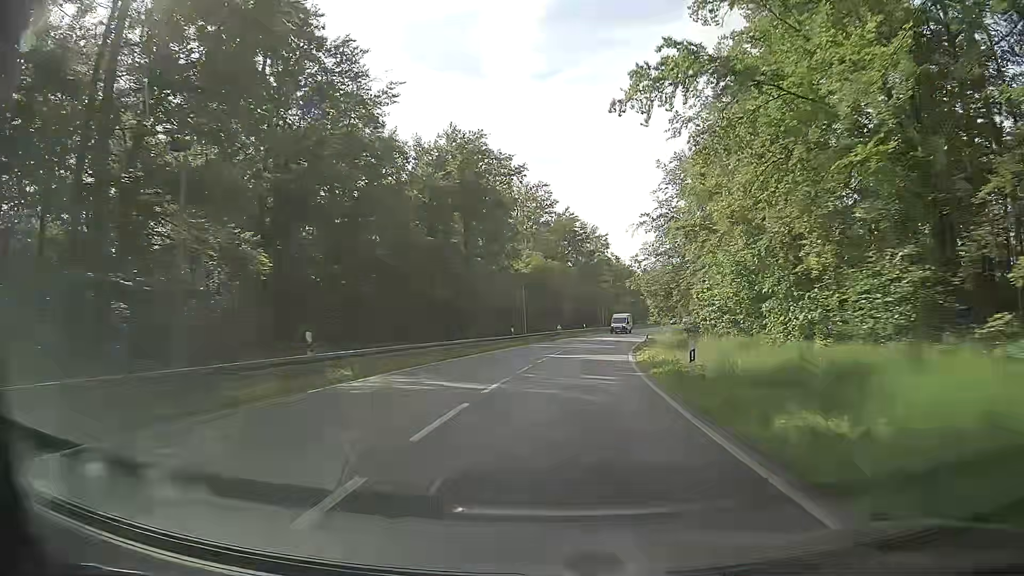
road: primary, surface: asphalt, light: Day
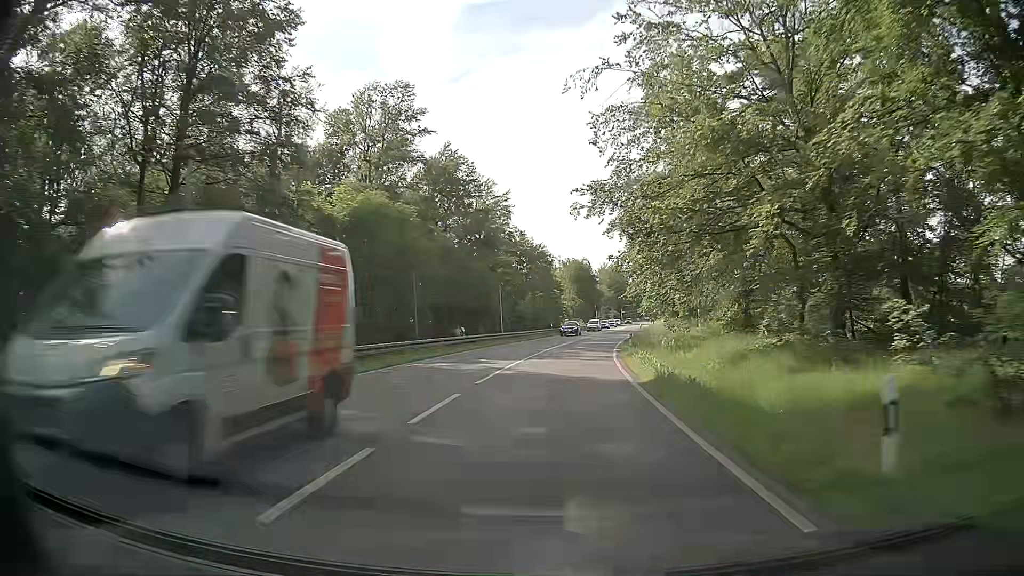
(+3.1, +40.5) m; +8°
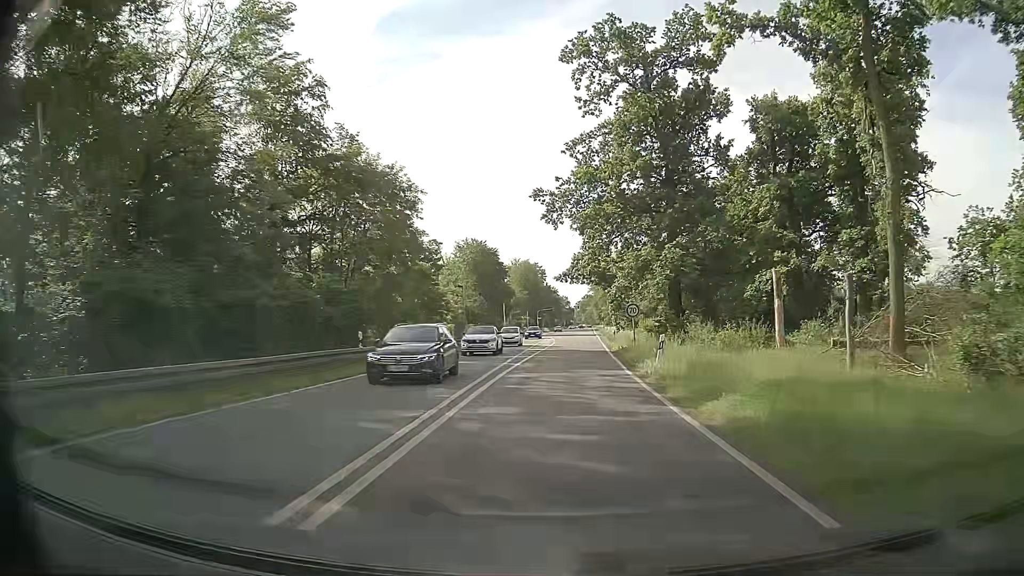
(+3.8, +50.9) m; +8°
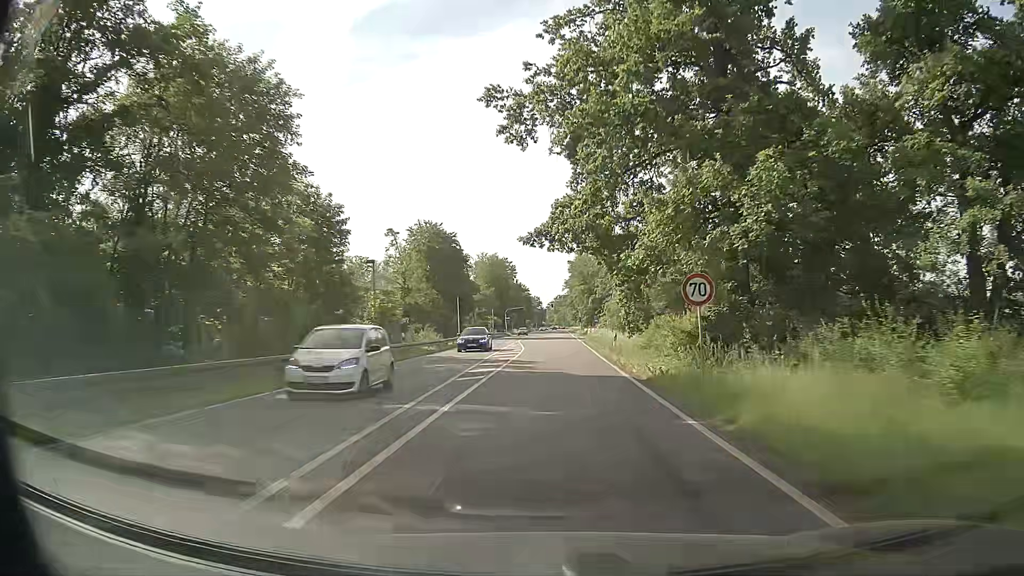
(+0.4, +20.0) m; +2°
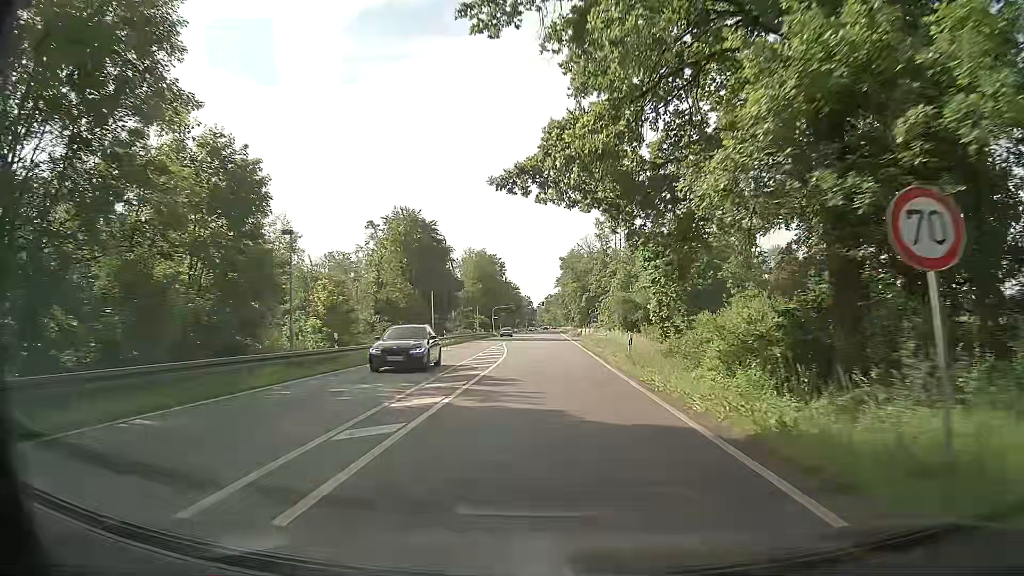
(+0.1, +9.9) m; +1°
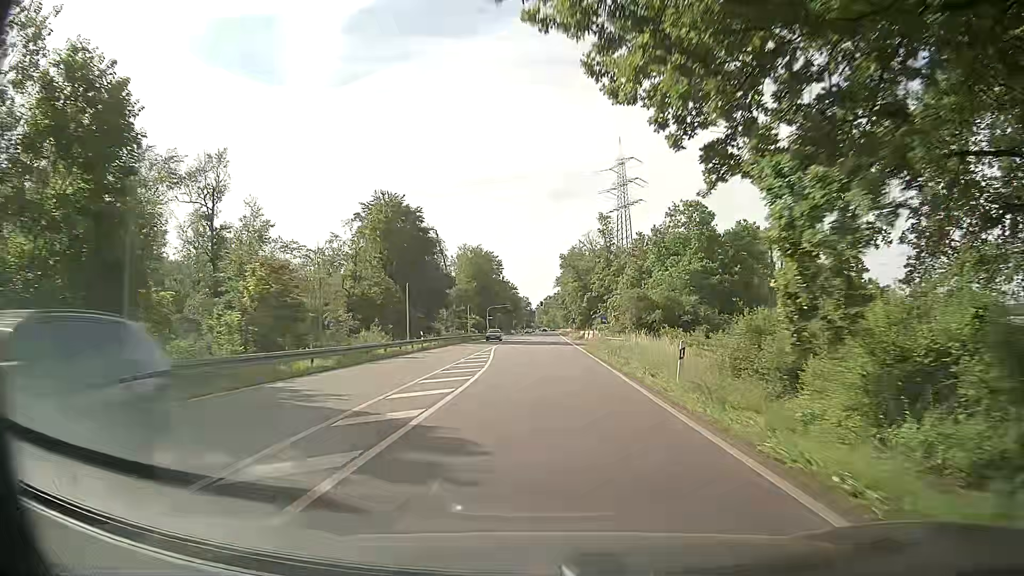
(0.0, +9.9) m; 0°
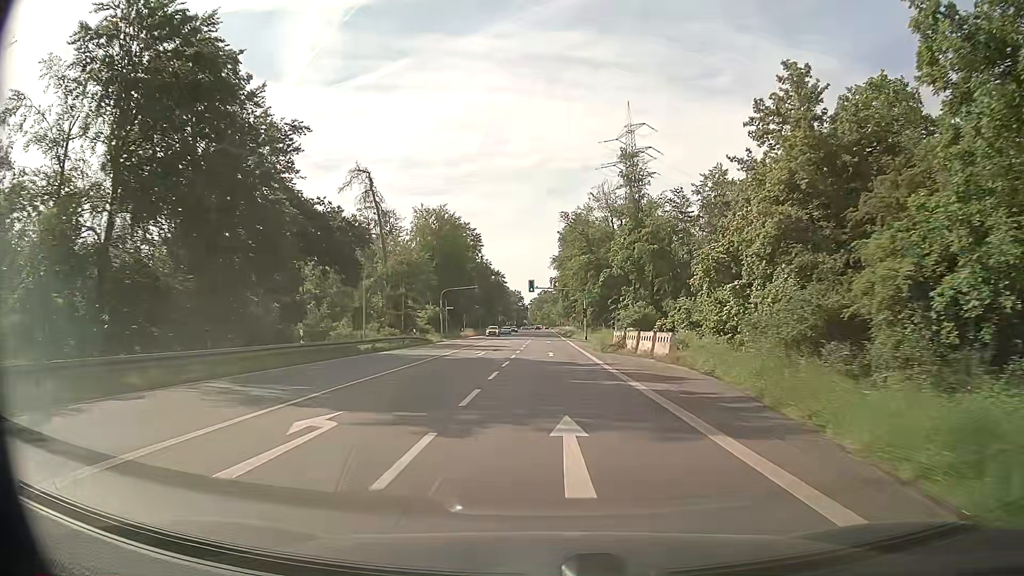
(+0.2, +48.9) m; 0°
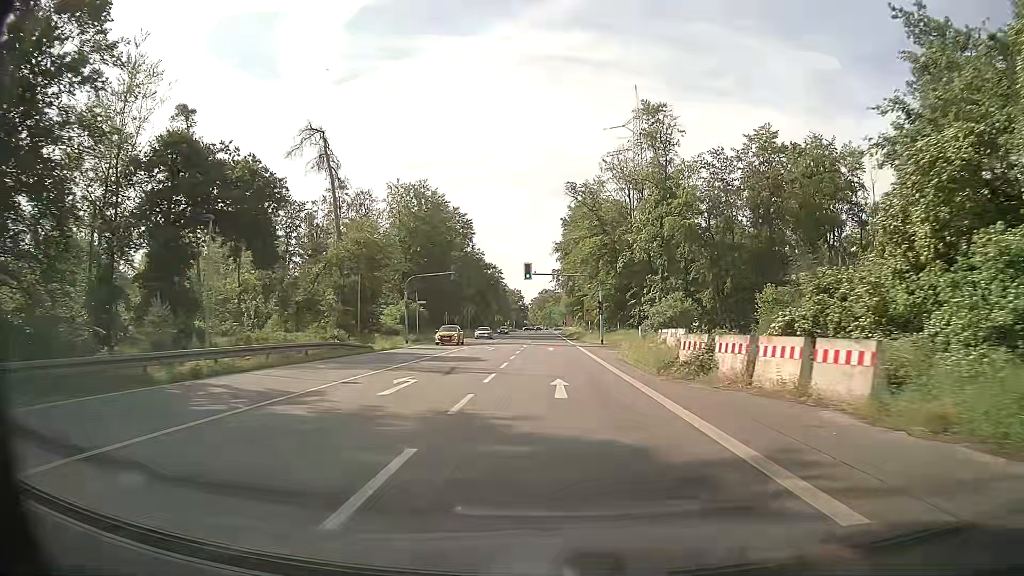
(0.0, +19.4) m; 0°
(0, +10) (0, +20) (0, +30) (0, +40) (0, +50) (0, +60) (0, +70) (0, +80) (0, +90) (0, +100) m
